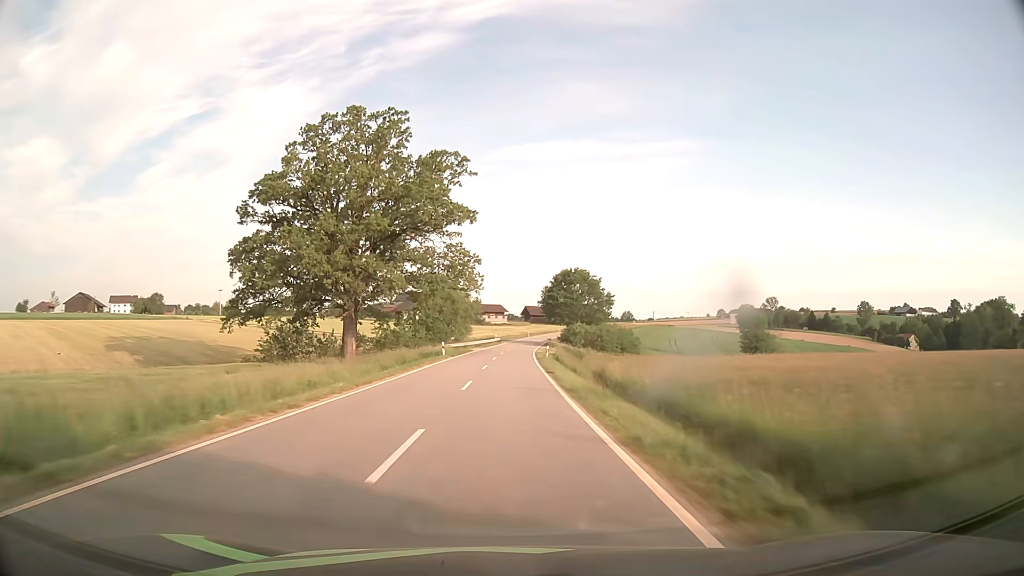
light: Day
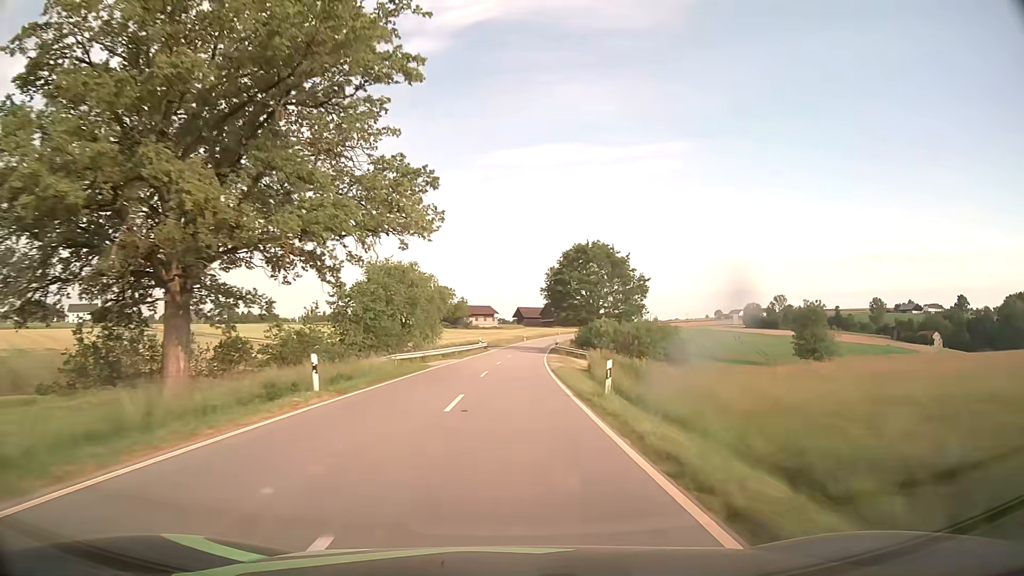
(+0.2, +30.2) m; +1°
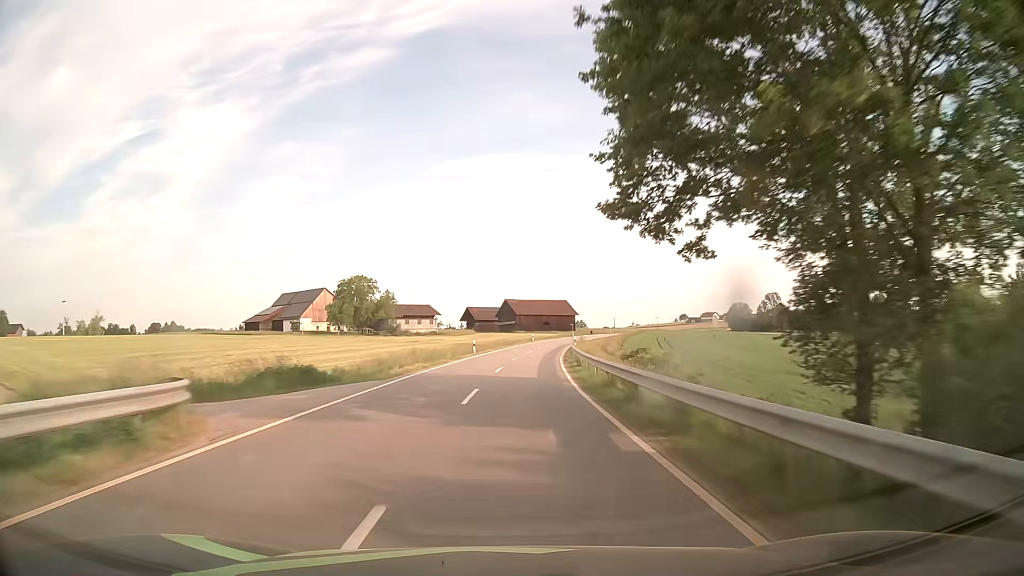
(+1.7, +60.0) m; +4°
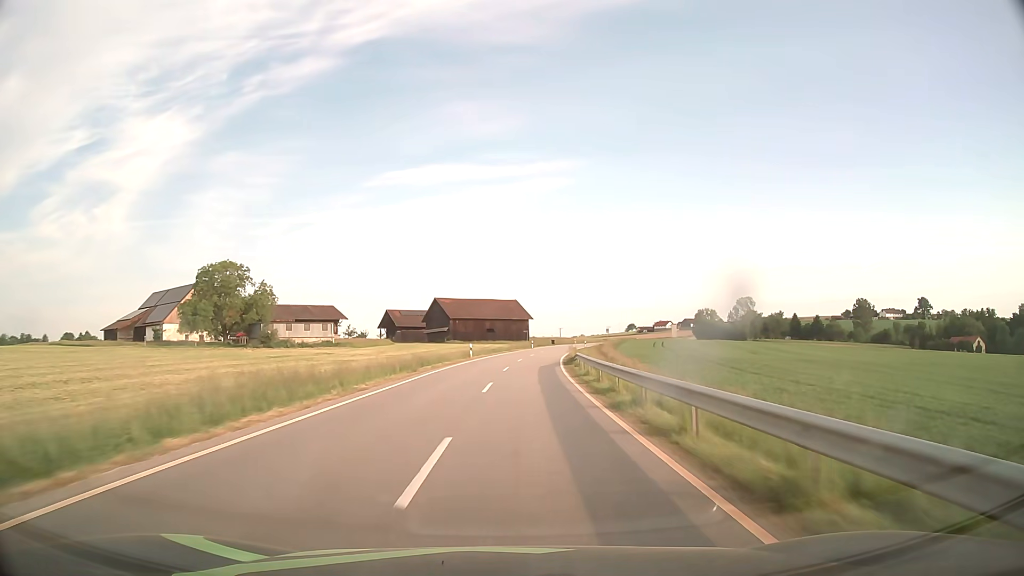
(+1.9, +44.6) m; +5°
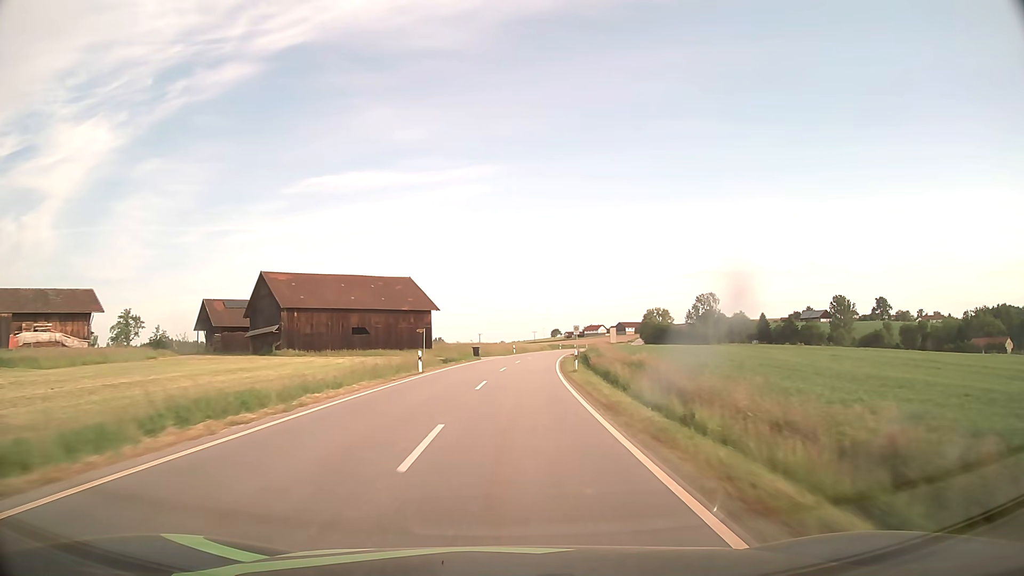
(+3.7, +59.2) m; +7°
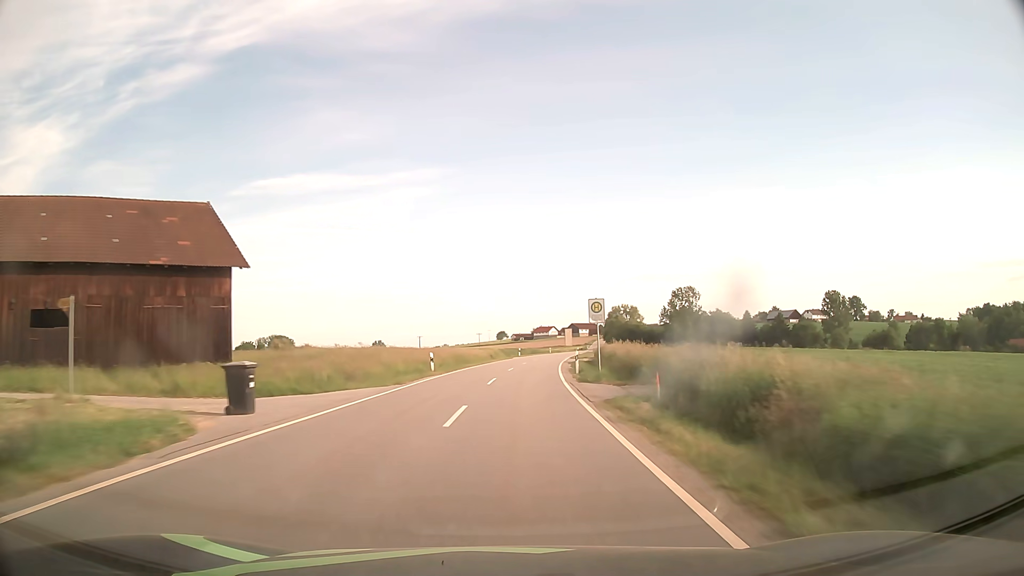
(+1.7, +44.6) m; +5°
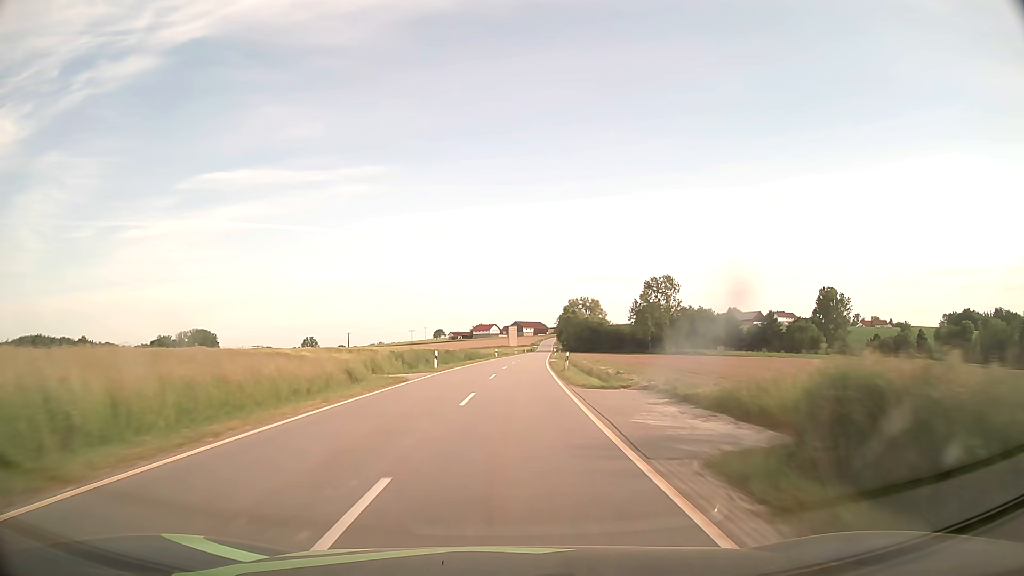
(+2.0, +44.8) m; +5°
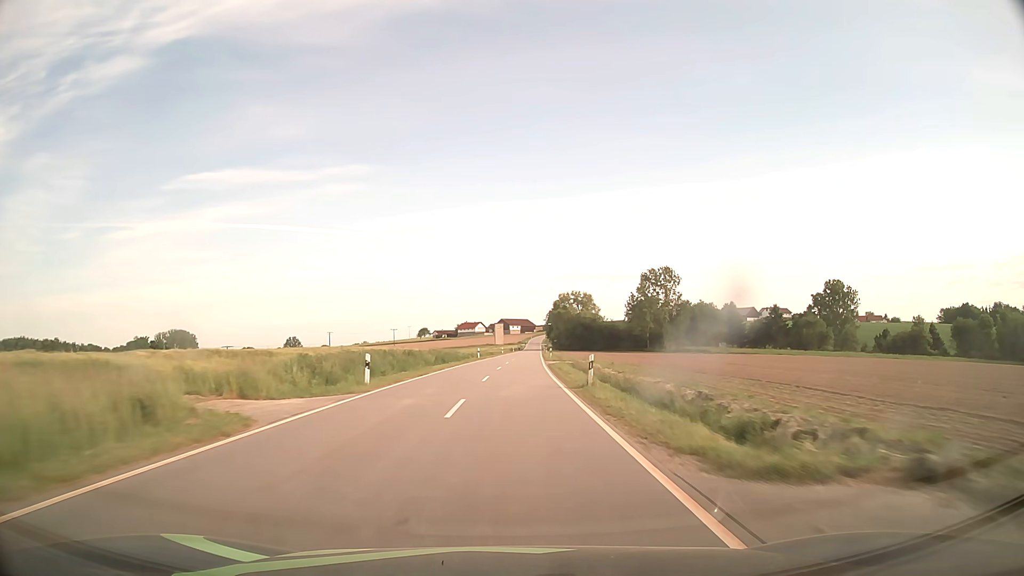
(+0.2, +15.0) m; +1°
(0, +10) (0, +20) (0, +30) (+1, +40) (+1, +50) (+2, +60) (+2, +70) (+3, +80) (+3, +90) (+4, +100) m
